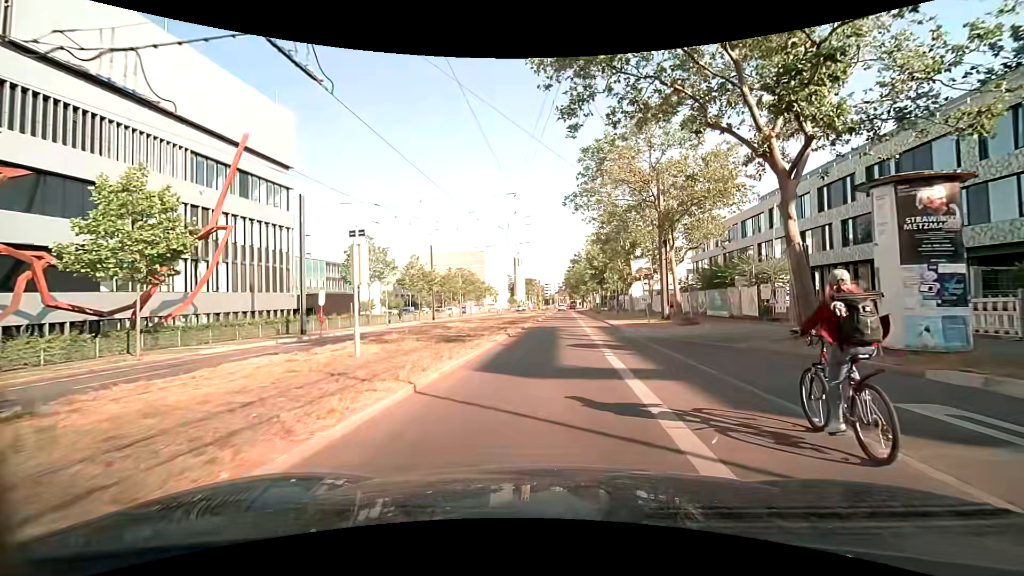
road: secondary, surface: asphalt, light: Day
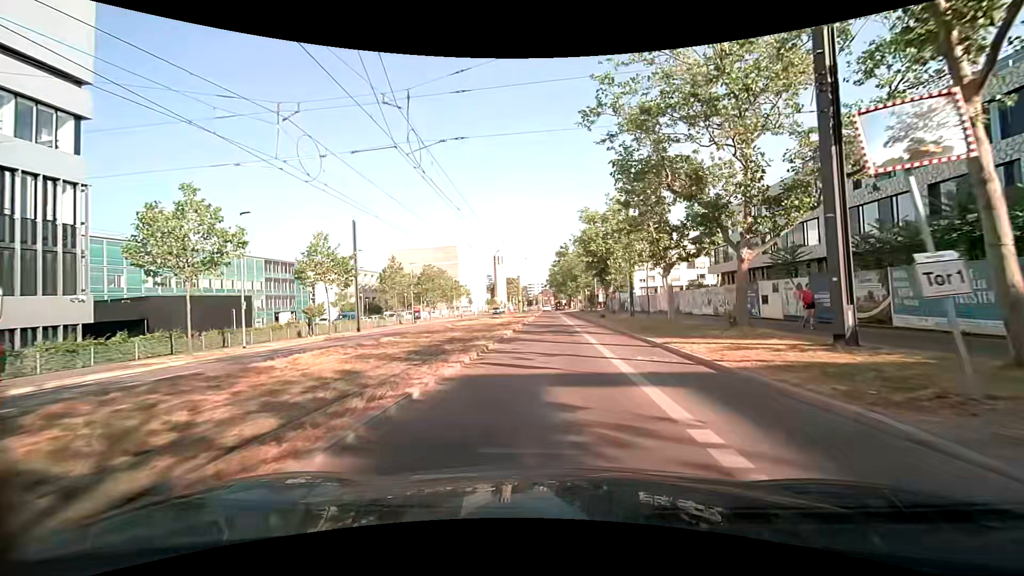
(+0.6, +22.2) m; +2°
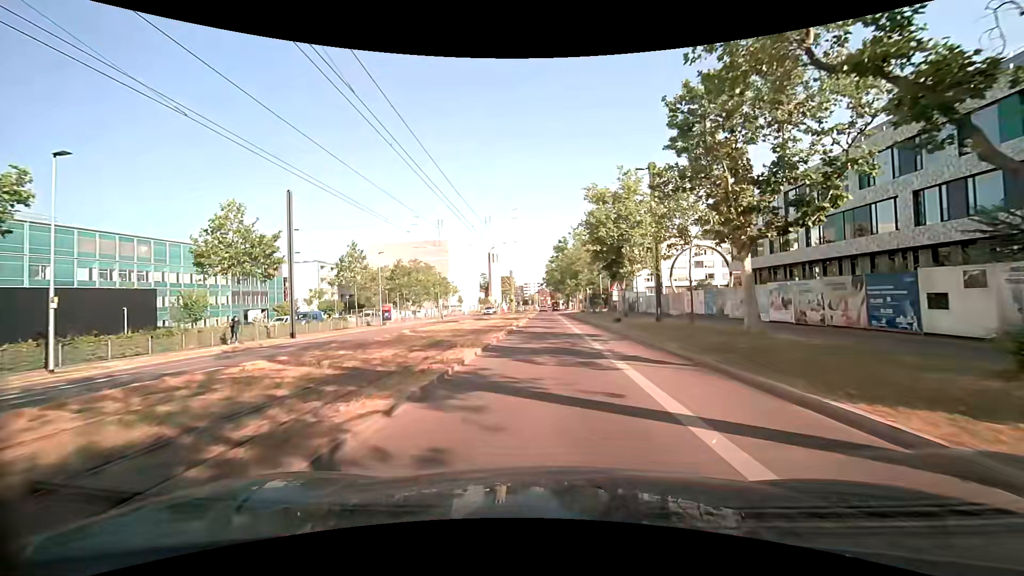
(+0.1, +11.5) m; 0°
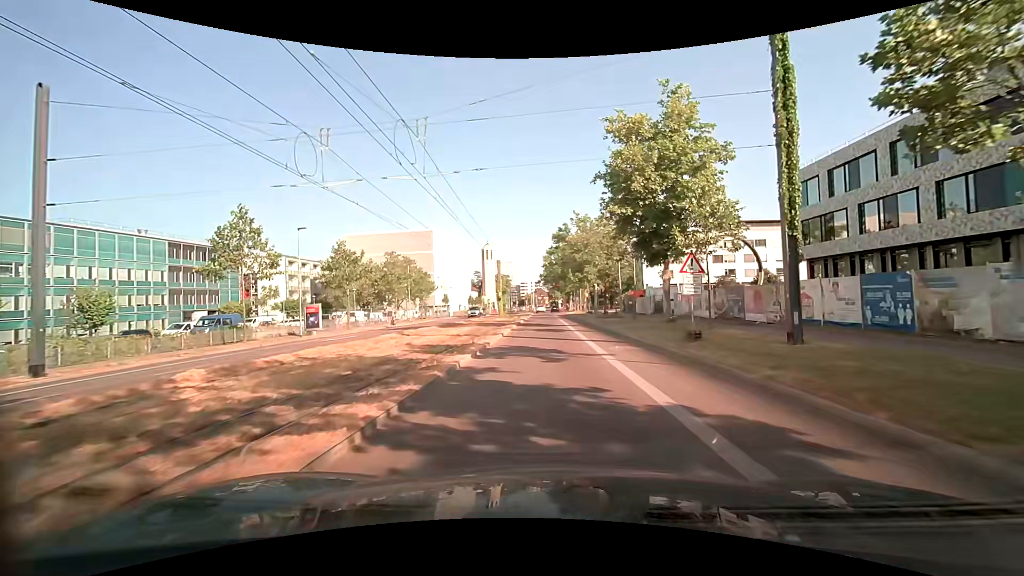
(+0.1, +17.6) m; 0°
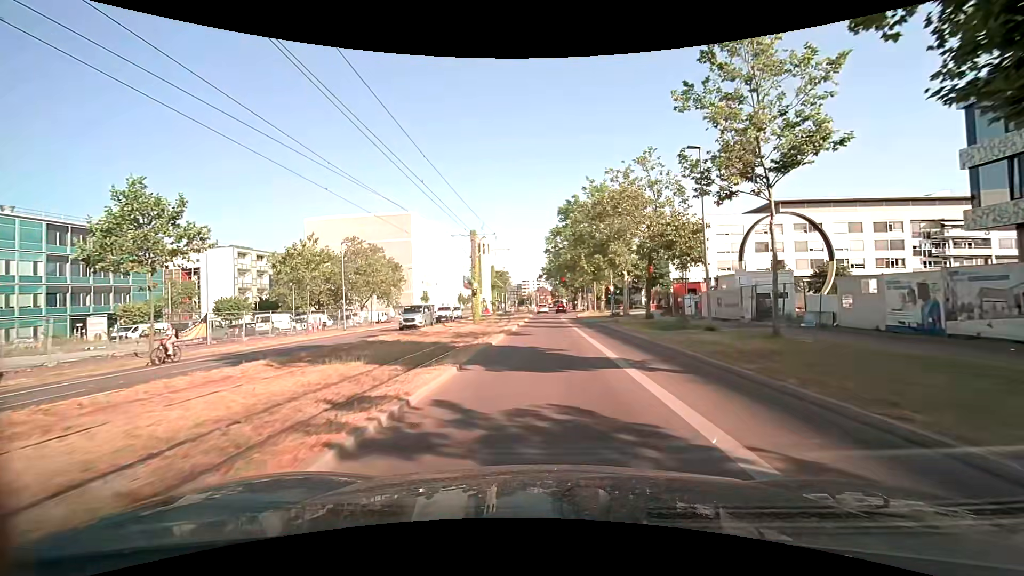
(+0.1, +23.6) m; 0°
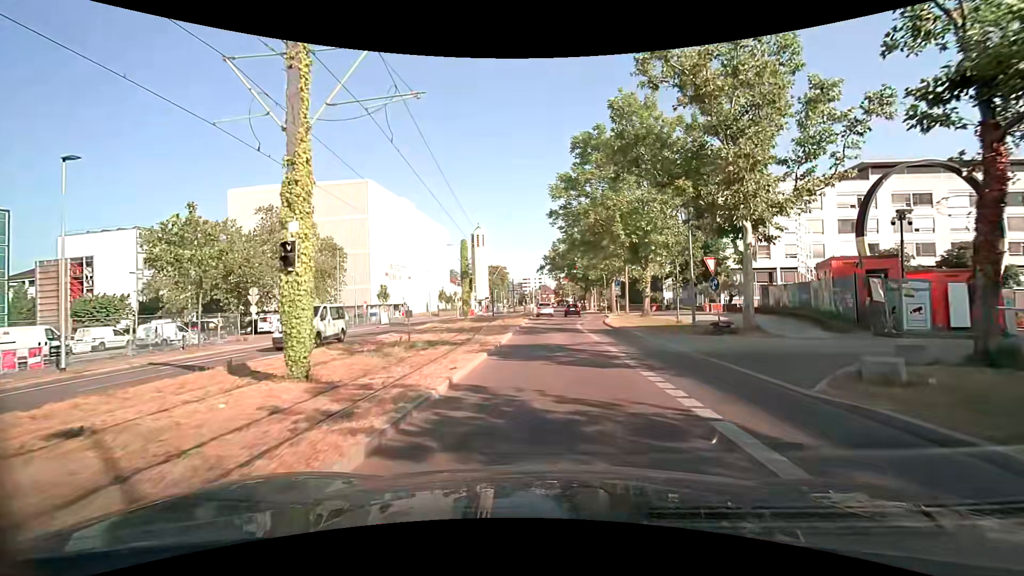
(-0.1, +27.2) m; 0°
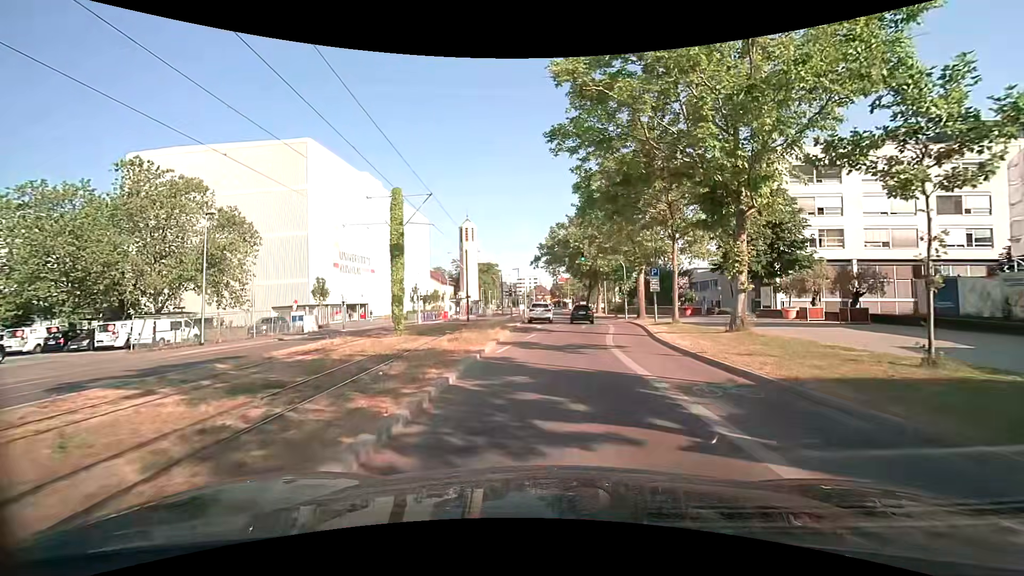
(+0.1, +19.2) m; 0°
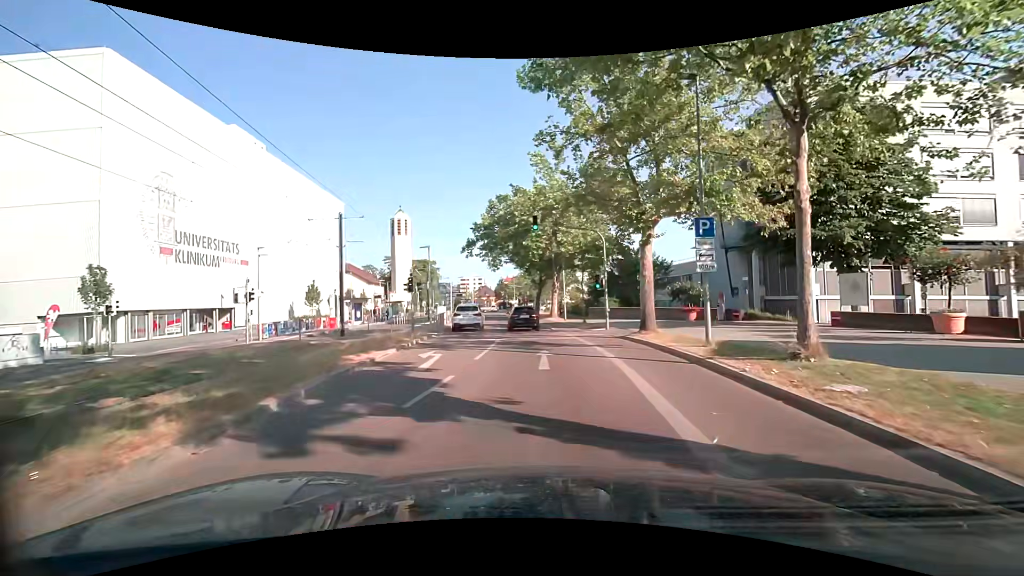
(+1.2, +19.8) m; +7°
(0, +10) (0, +20) (-1, +30) (-2, +40) (-3, +50) (-4, +60) (-5, +70) (-6, +80) (-7, +90) (-8, +100) m
